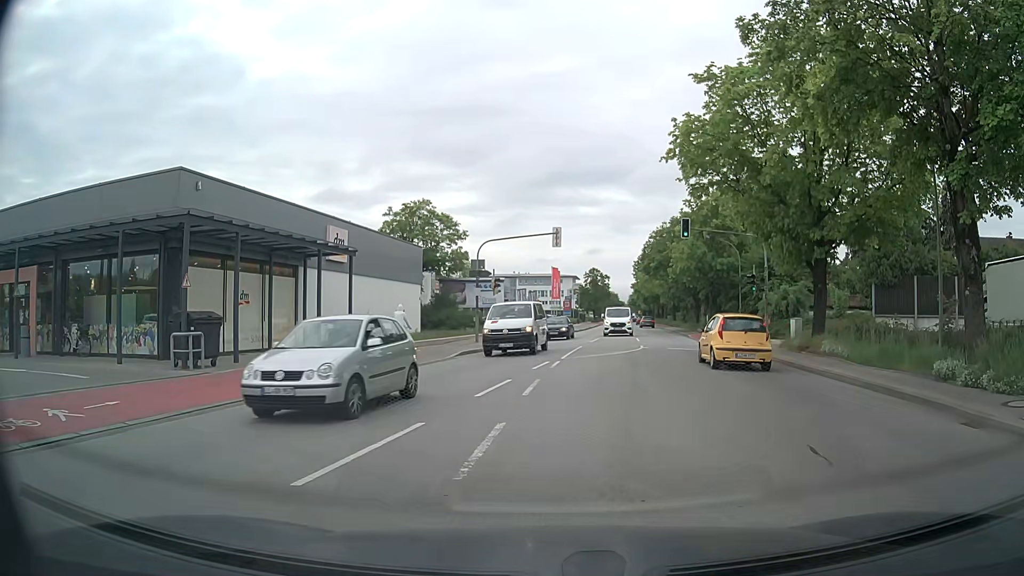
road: secondary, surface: asphalt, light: Day
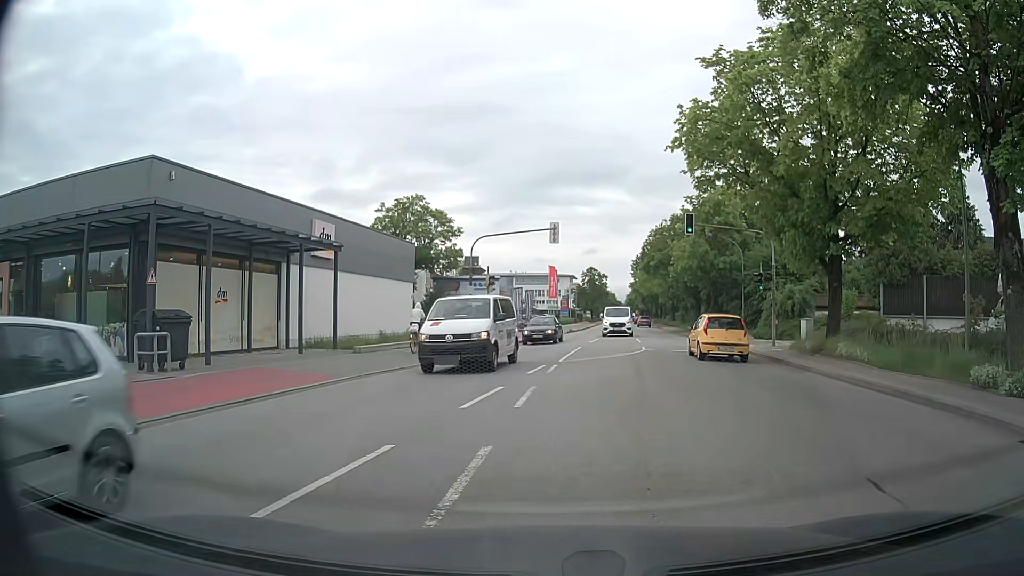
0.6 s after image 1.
(0.0, +1.5) m; -2°
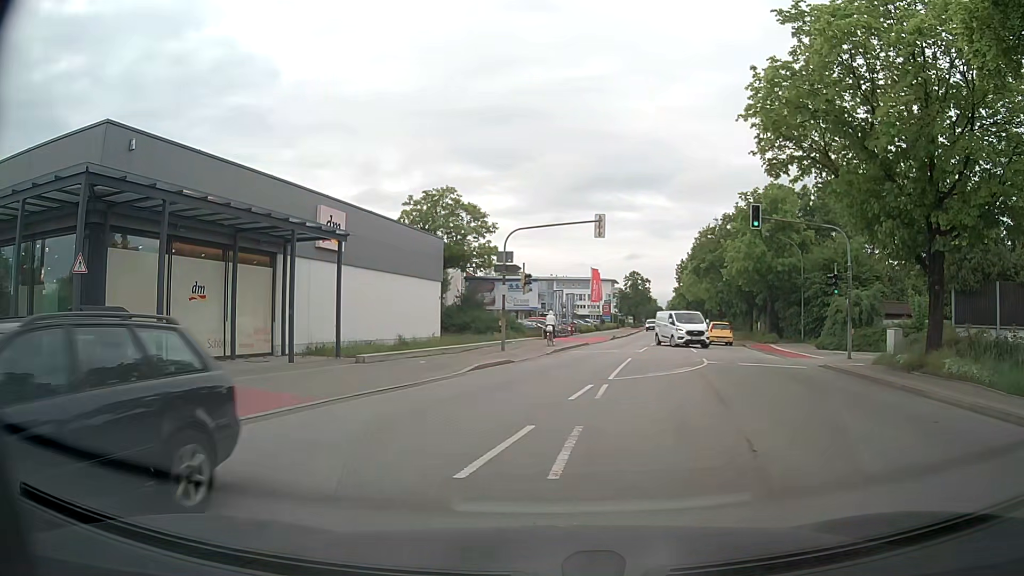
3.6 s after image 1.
(0.0, +4.3) m; -2°
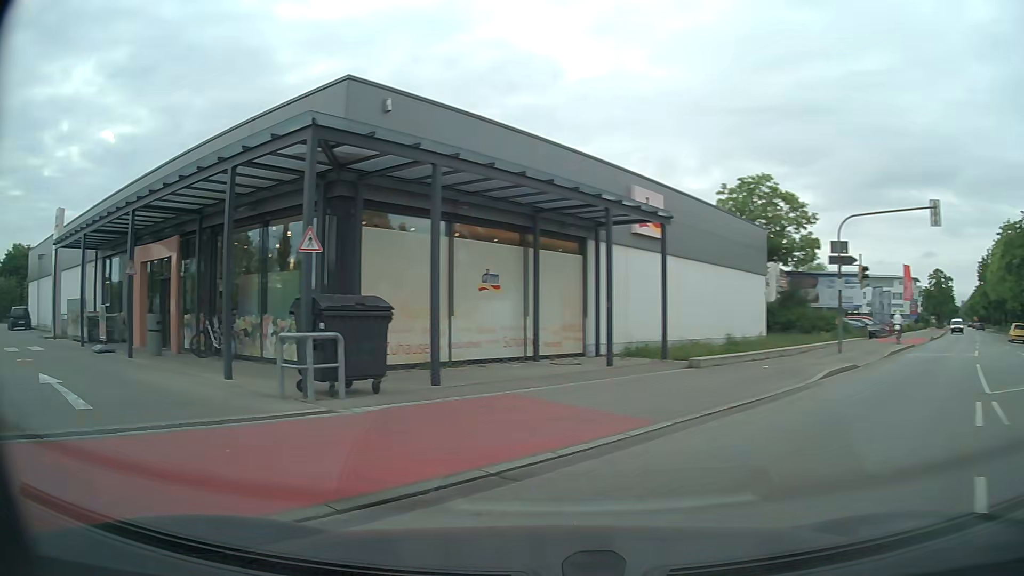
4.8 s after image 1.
(-0.7, +3.3) m; -27°
